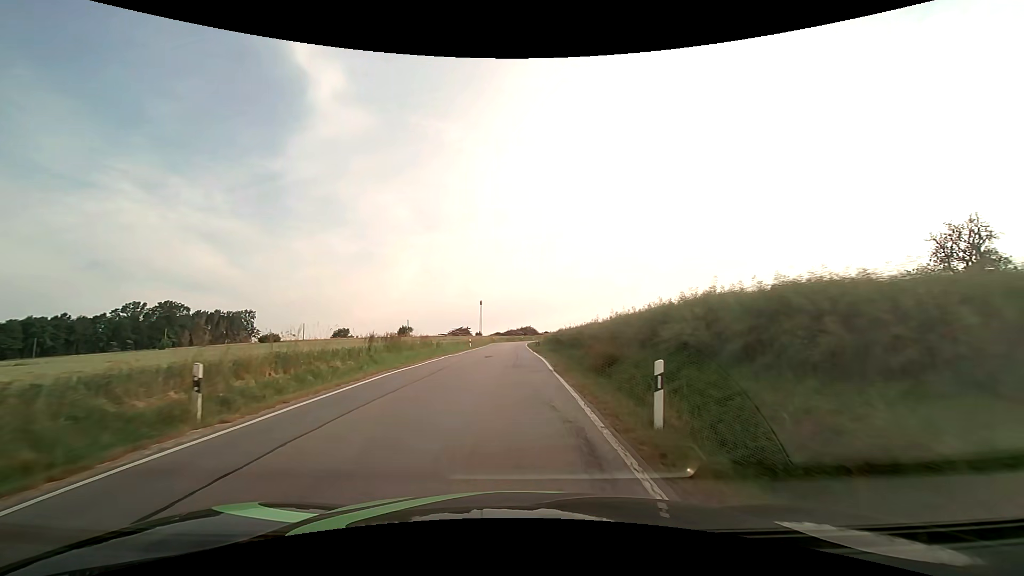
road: secondary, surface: asphalt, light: Day
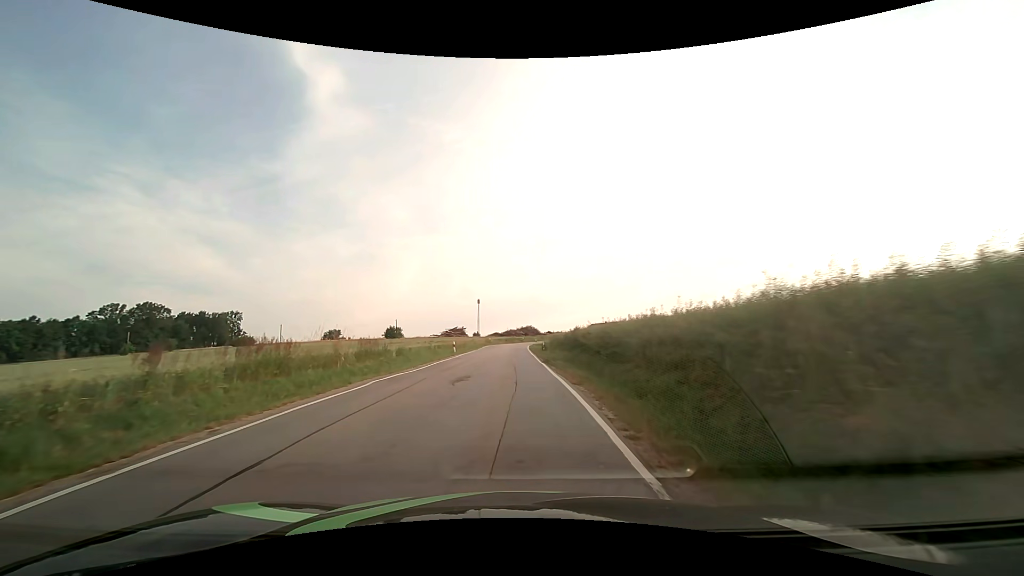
(0.0, +14.2) m; 0°
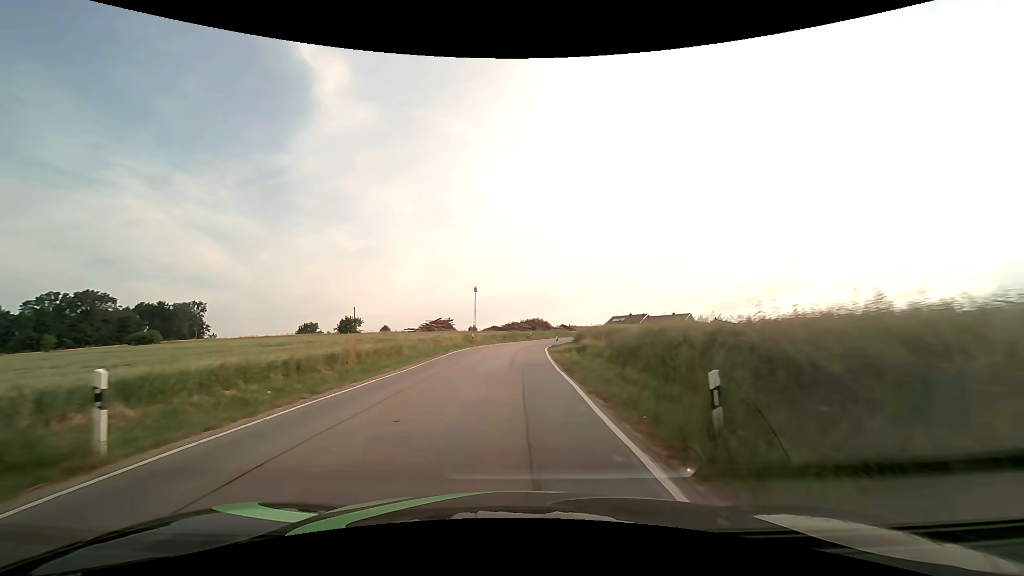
(-0.2, +36.8) m; 0°
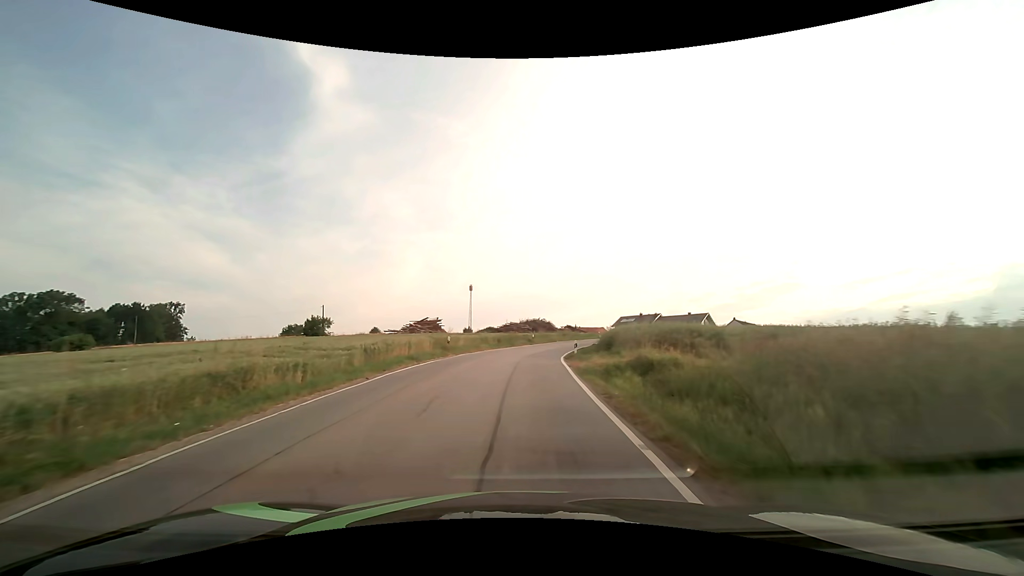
(-0.1, +15.0) m; 0°
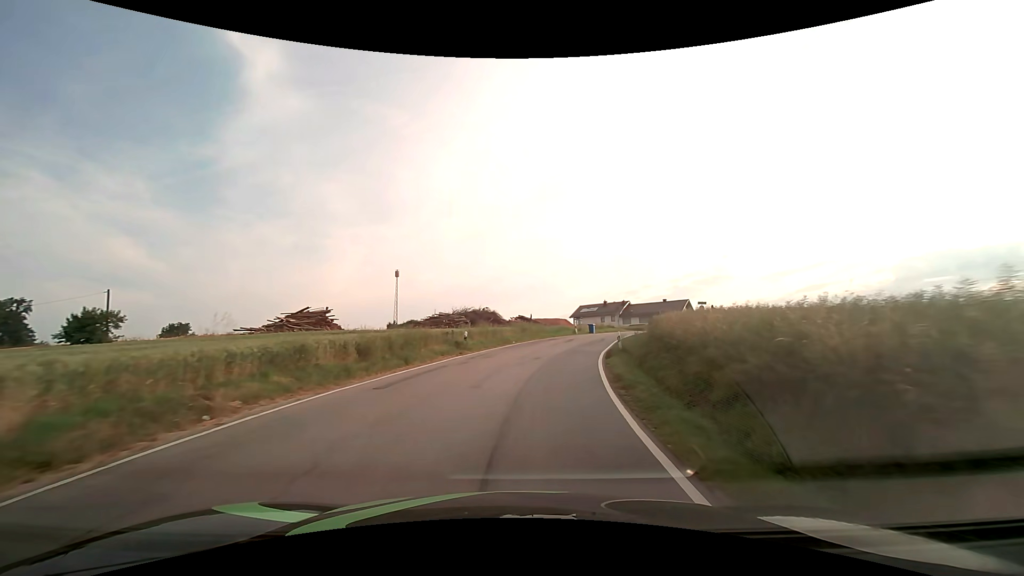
(+1.1, +30.0) m; +7°
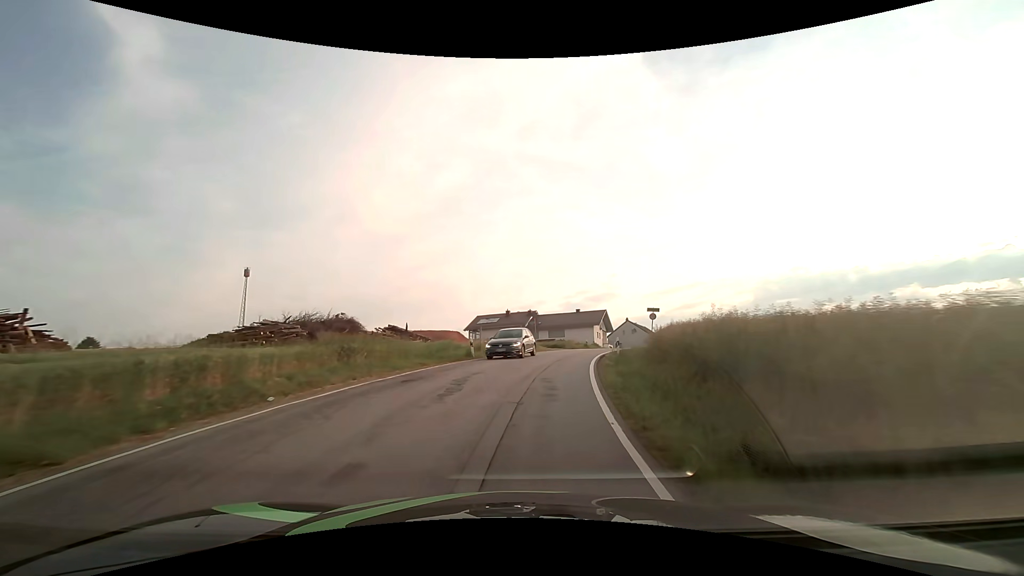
(+2.1, +22.6) m; +12°
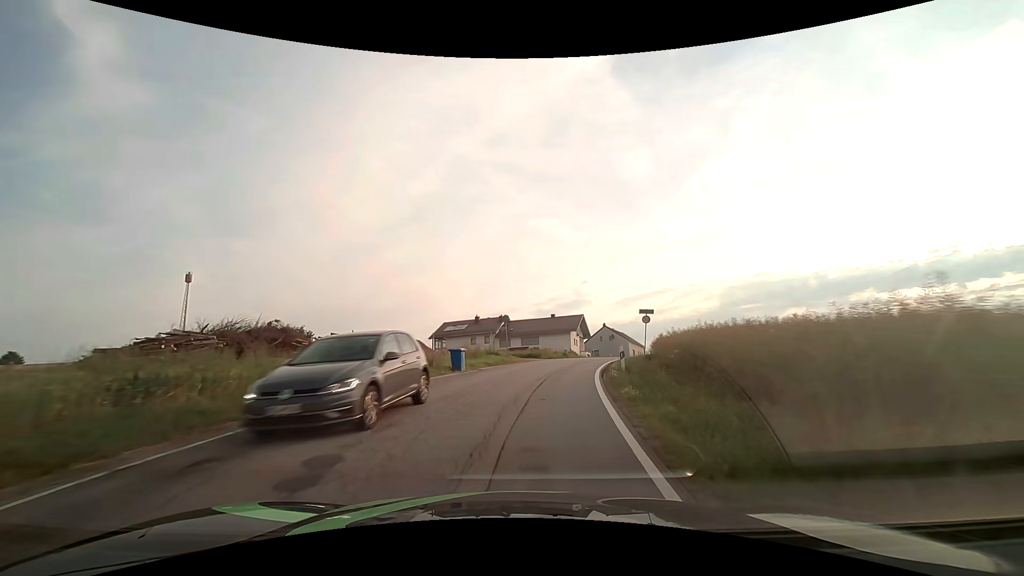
(+0.2, +7.6) m; +3°
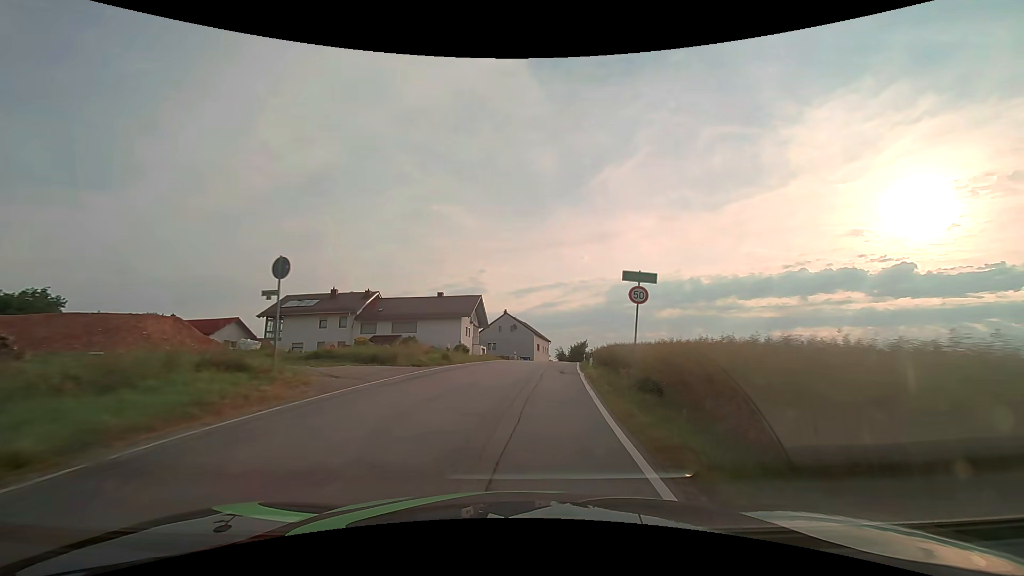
(+2.4, +22.5) m; +13°
